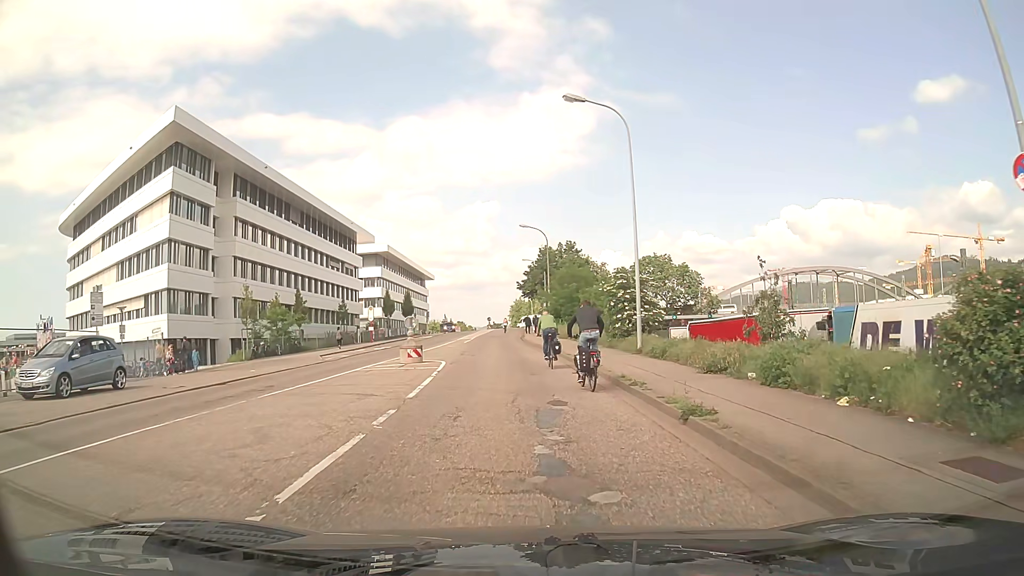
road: unclassified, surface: asphalt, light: Day
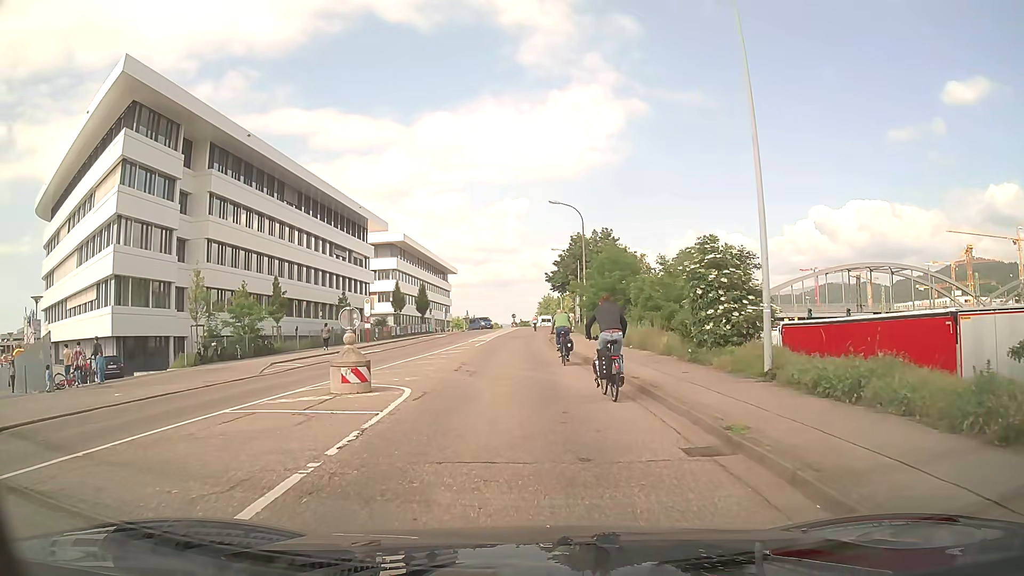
(0.0, +10.9) m; -2°
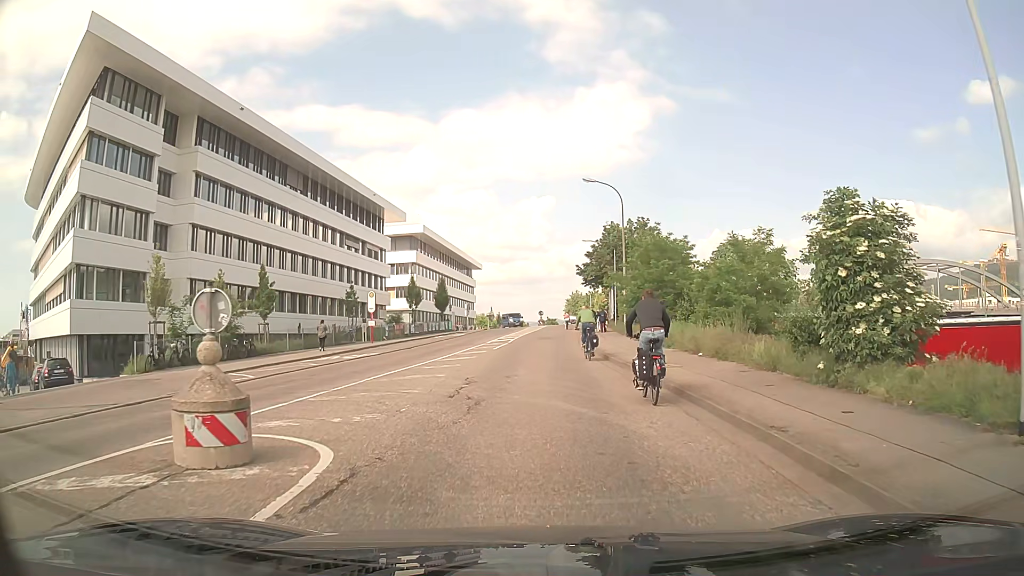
(-0.2, +7.0) m; -2°
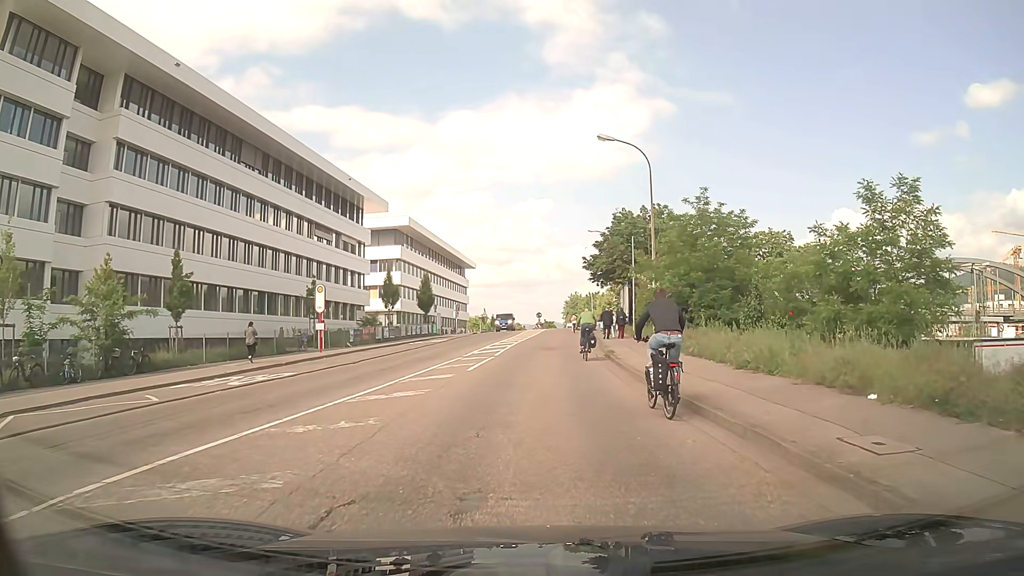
(-0.1, +10.5) m; 0°
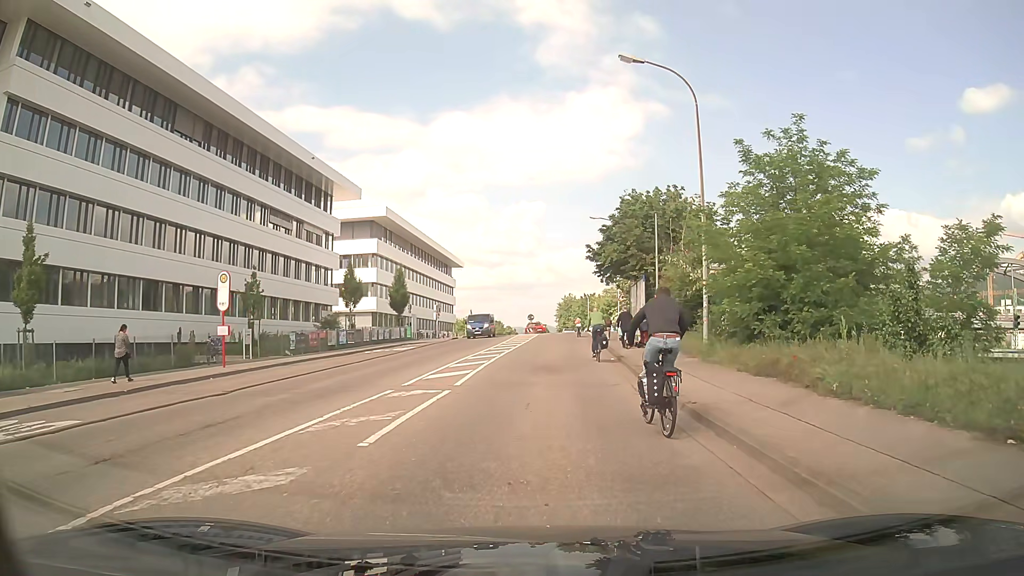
(+0.2, +10.2) m; +2°
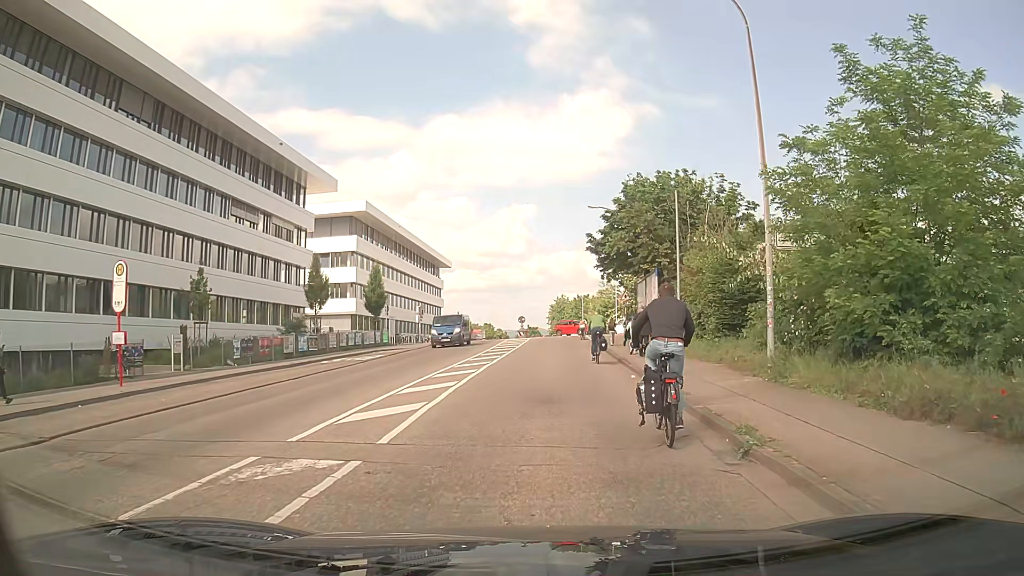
(-0.1, +6.2) m; -1°
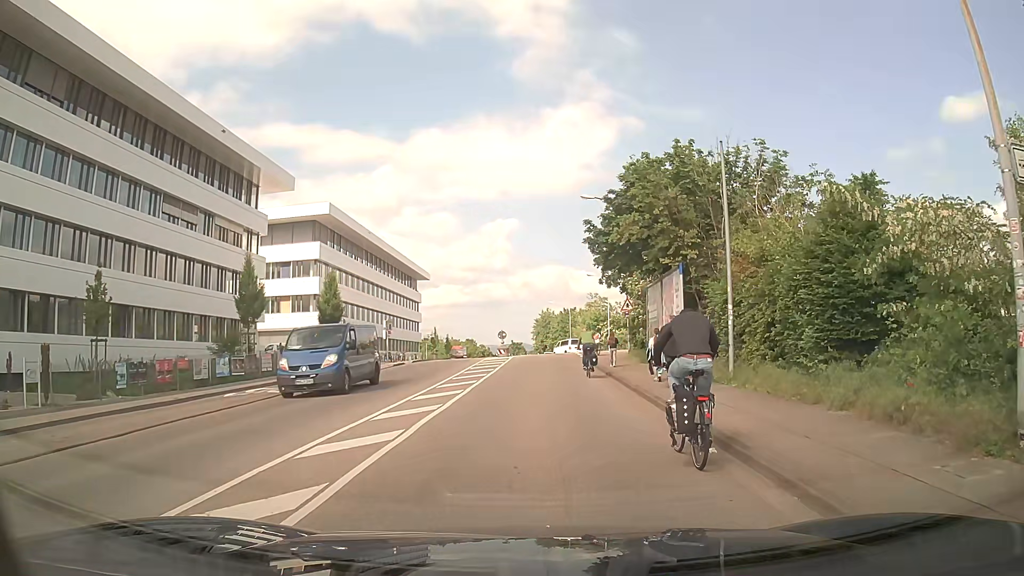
(+0.1, +8.4) m; +3°
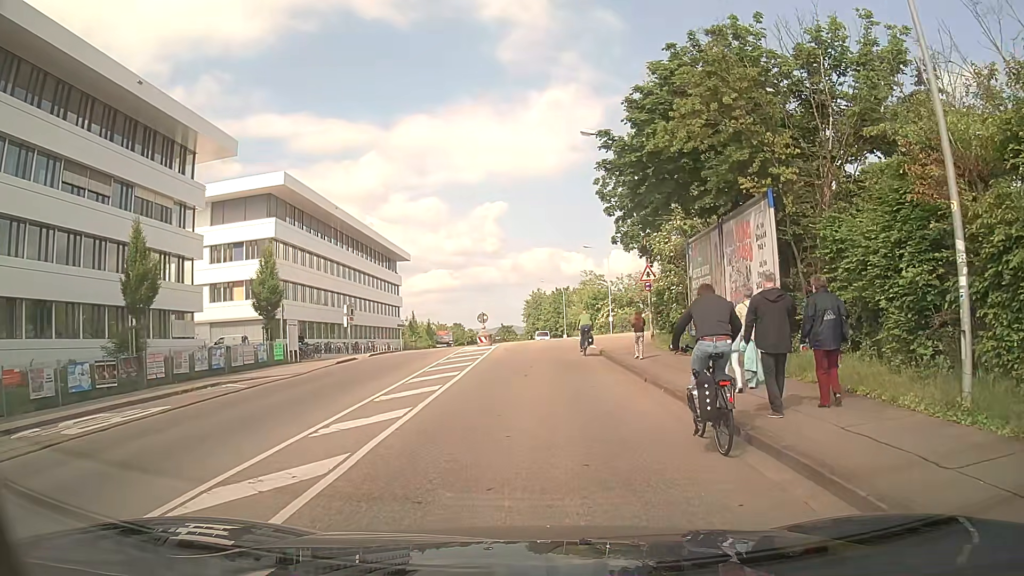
(-0.1, +10.0) m; 0°
(0, +10) (0, +20) (+1, +30) (+4, +39) (+12, +45) (+22, +46) (+32, +46) (+42, +45) (+52, +44) (+62, +43) m
